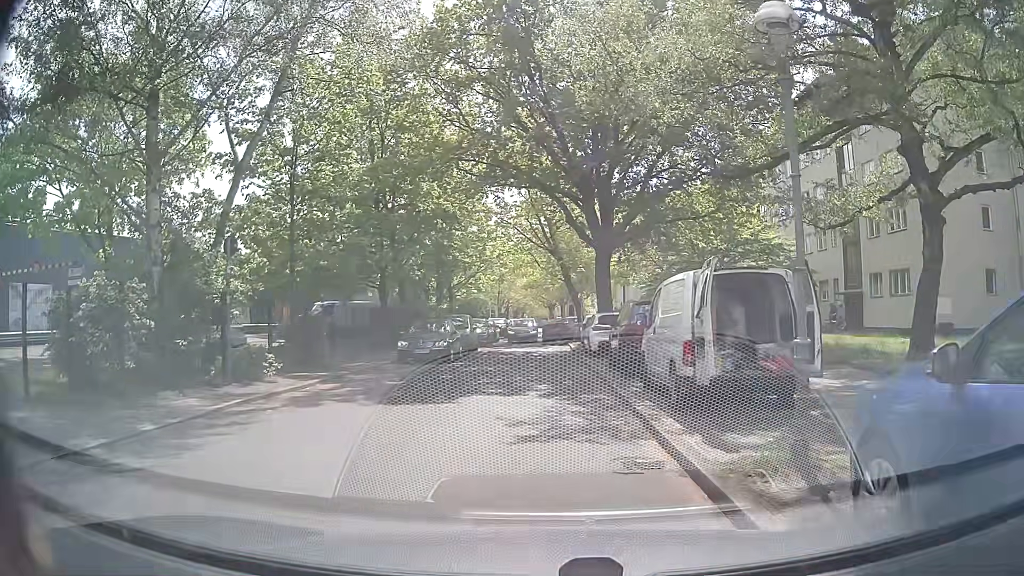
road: residential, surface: concrete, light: Day
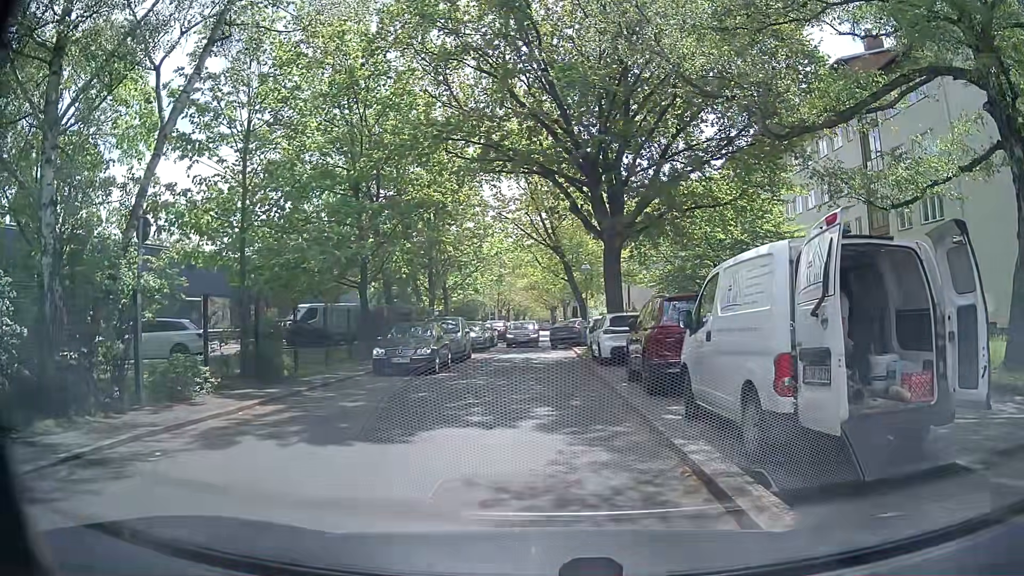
(-0.1, +3.2) m; -1°
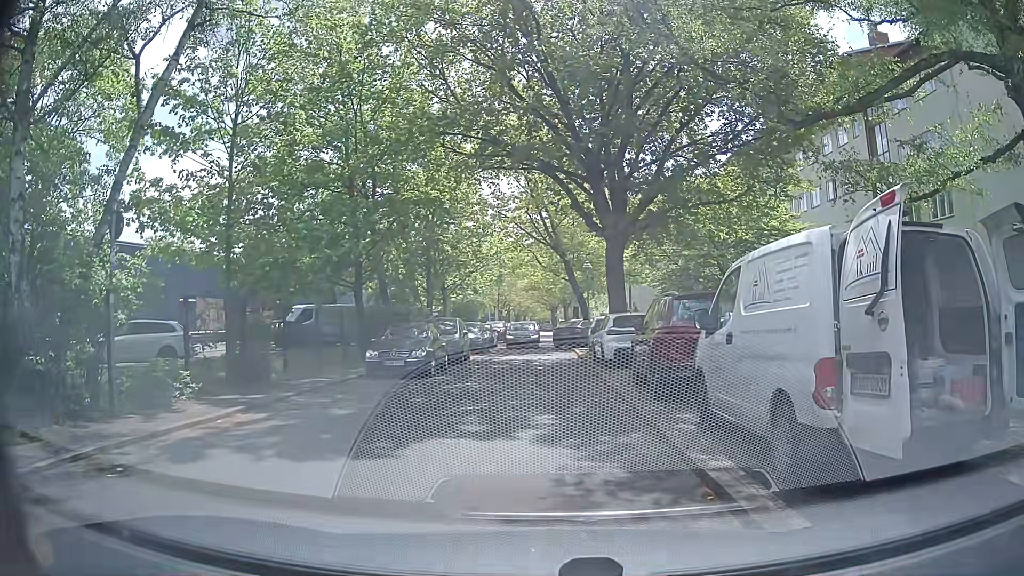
(0.0, +0.7) m; 0°
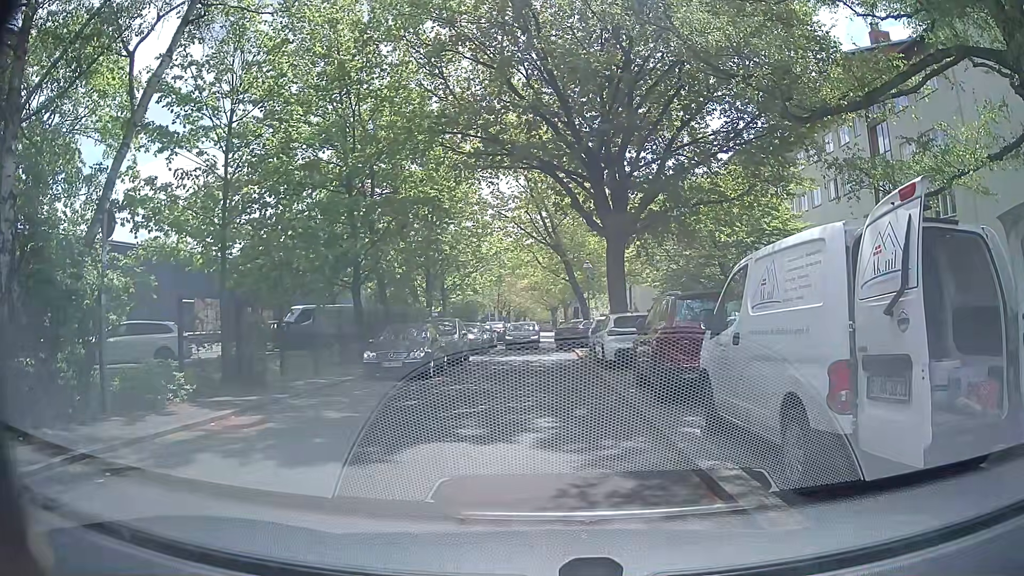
(0.0, +0.3) m; 0°
